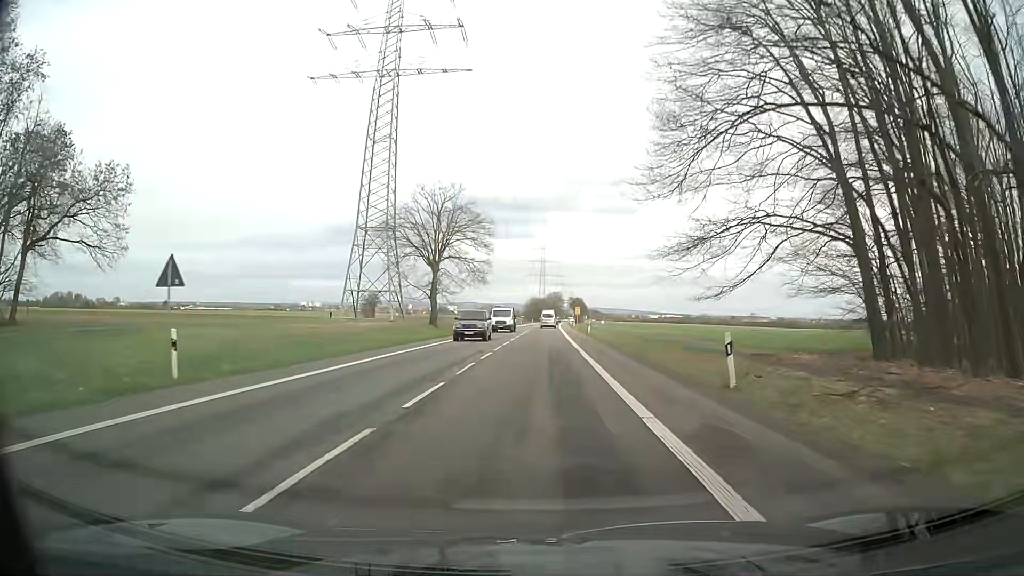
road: secondary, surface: asphalt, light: Day
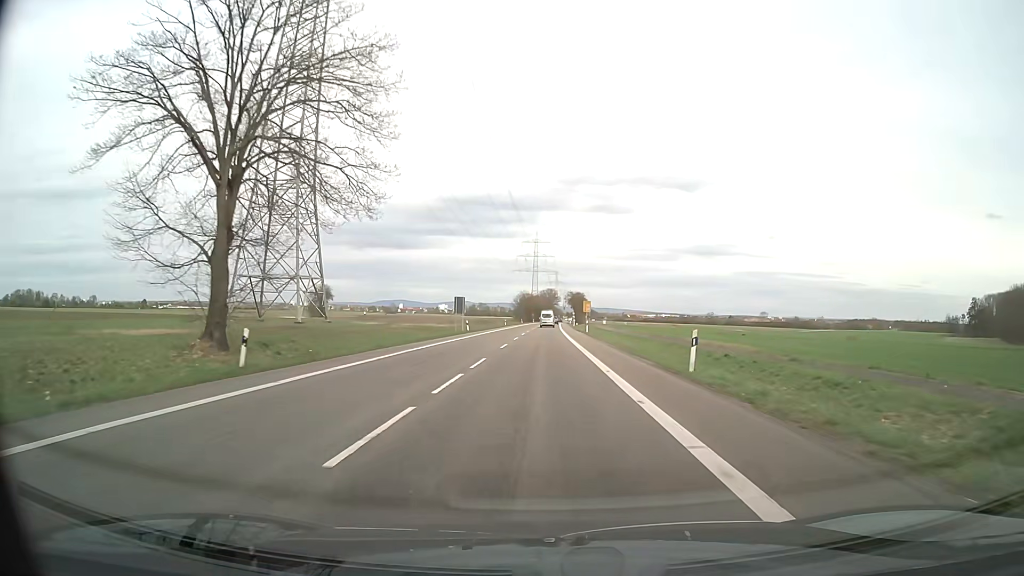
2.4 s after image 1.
(+0.6, +45.2) m; +1°
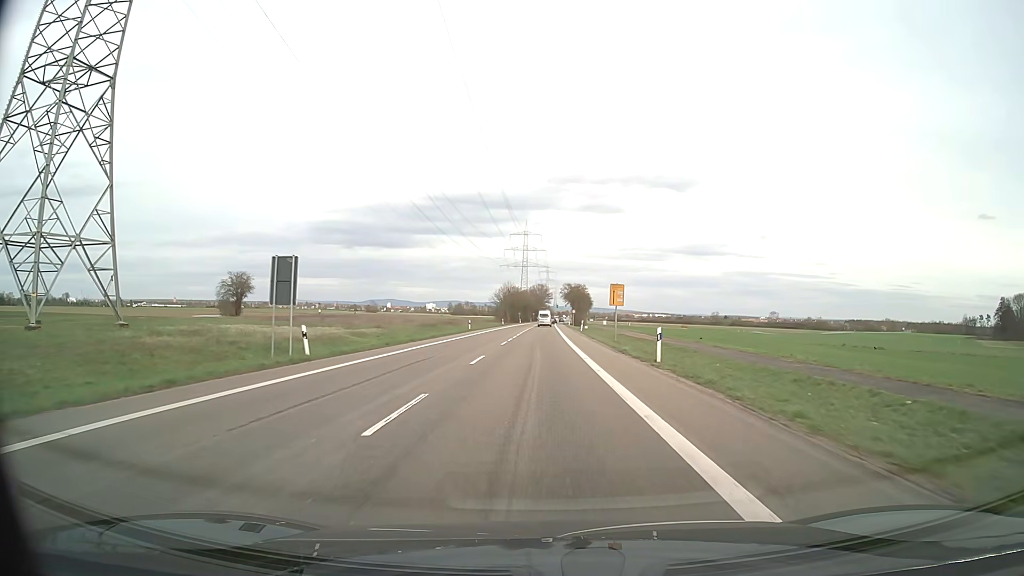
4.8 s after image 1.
(+0.3, +45.5) m; +1°
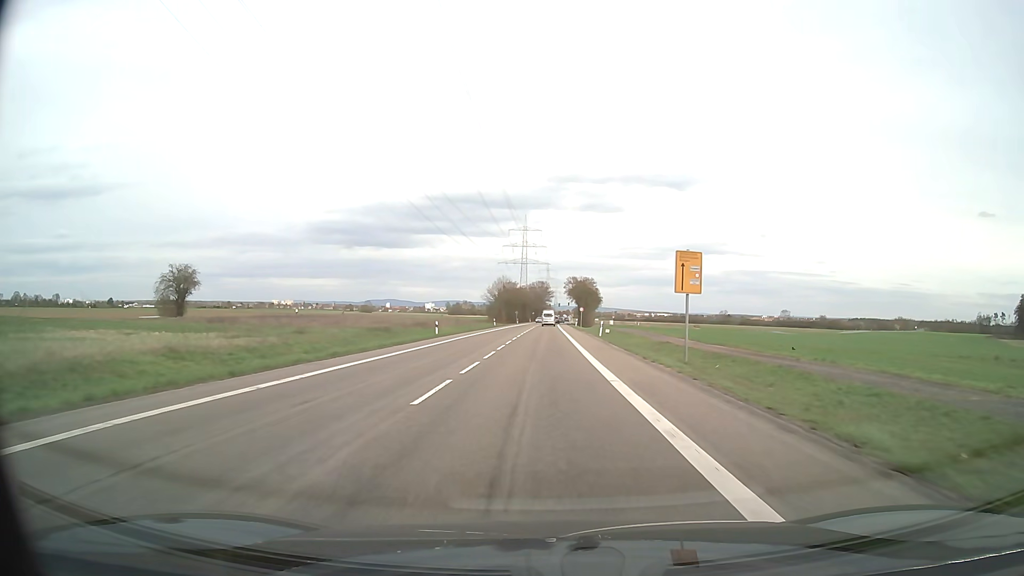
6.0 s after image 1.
(0.0, +22.9) m; 0°
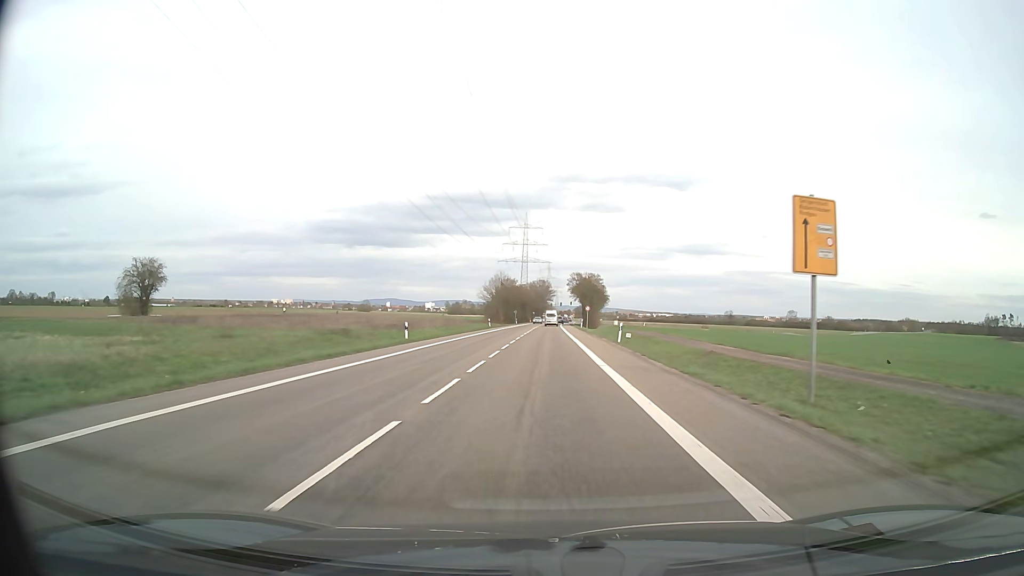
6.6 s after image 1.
(0.0, +11.5) m; 0°
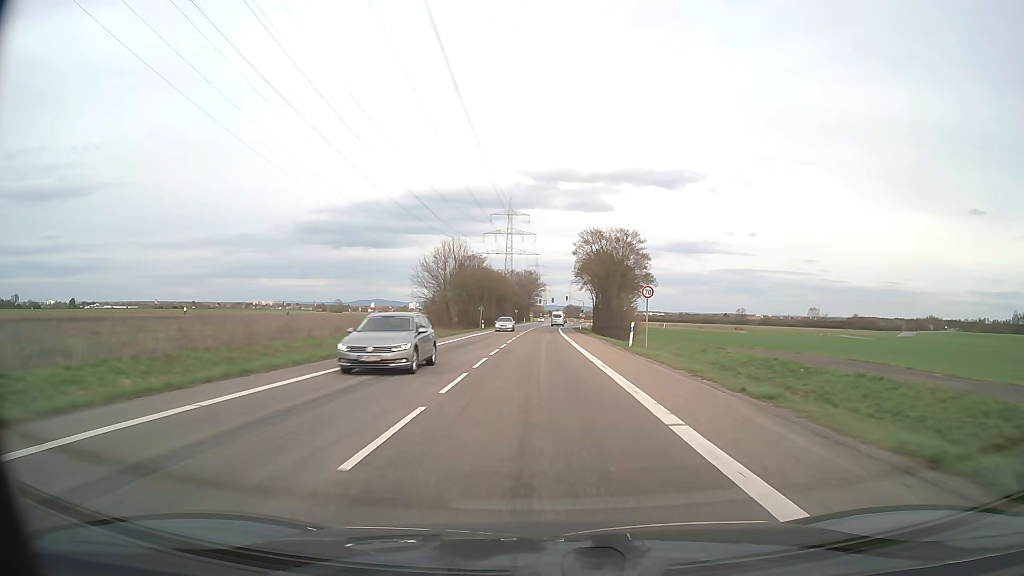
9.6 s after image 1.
(+0.6, +57.6) m; +1°
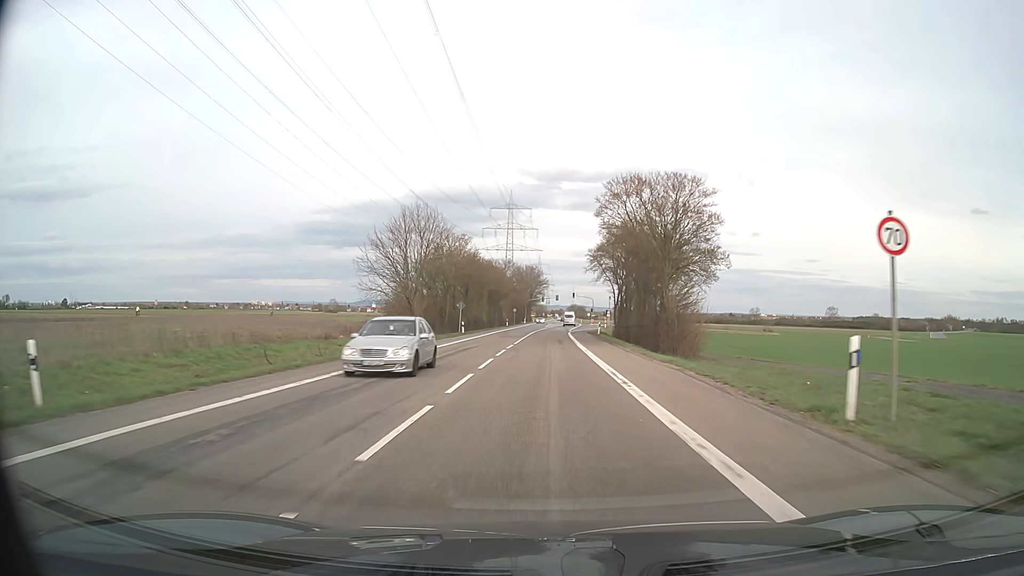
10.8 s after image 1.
(0.0, +23.1) m; 0°
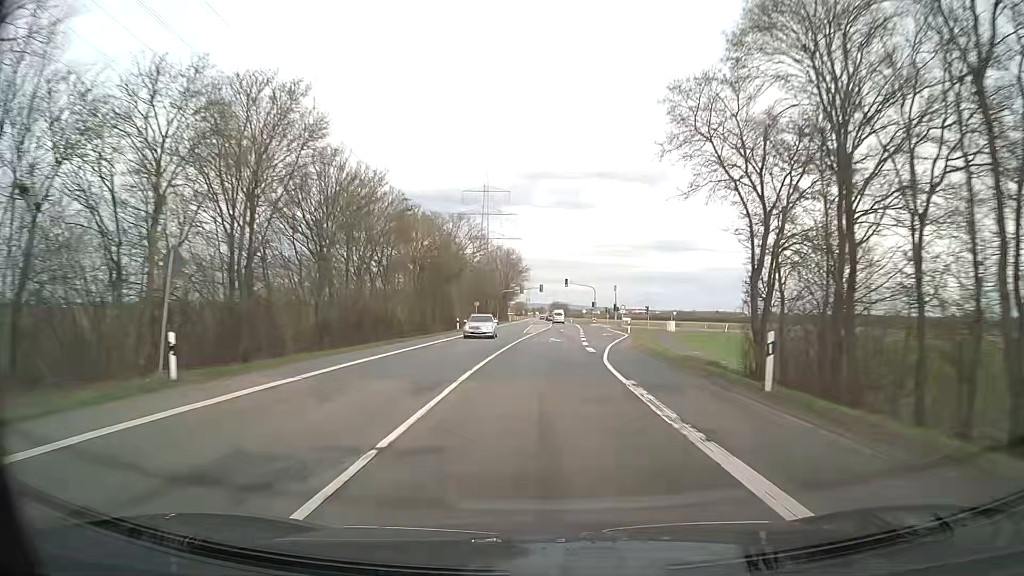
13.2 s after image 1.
(+0.2, +46.4) m; +2°
(0, +10) (0, +20) (0, +30) (+1, +40) (+1, +50) (+1, +60) (+2, +70) (+2, +80) (+3, +90) (+3, +100) m
